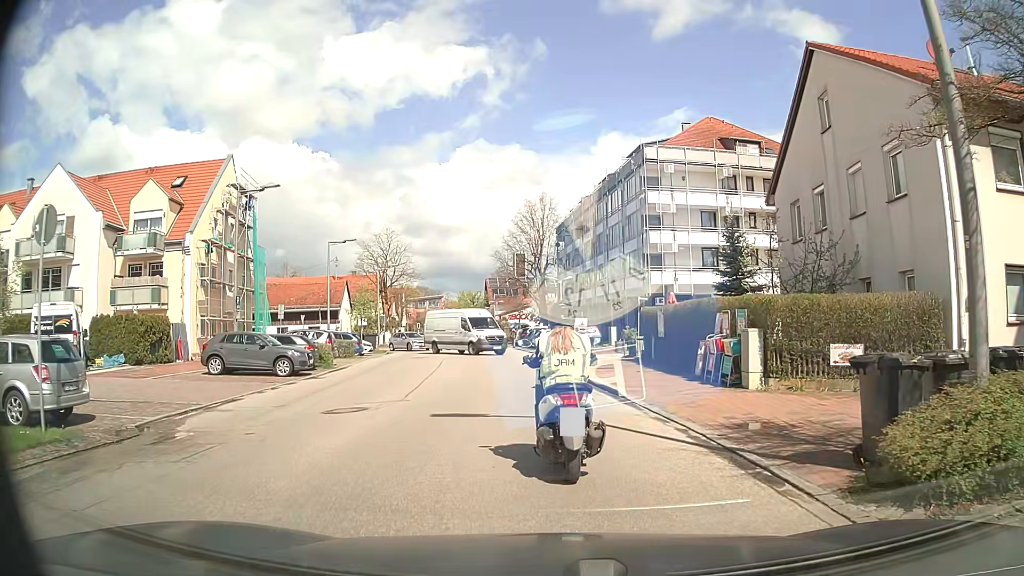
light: Day
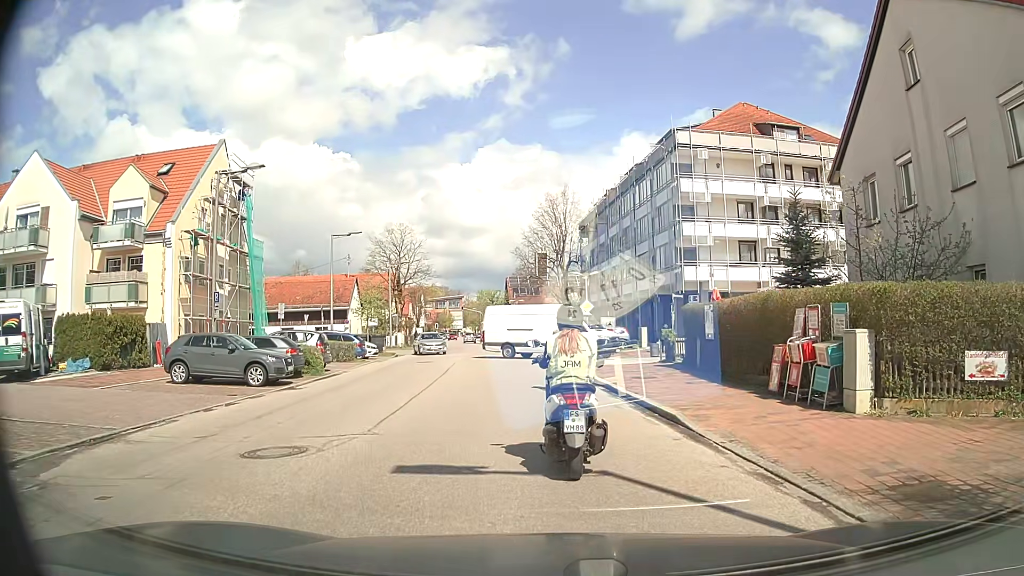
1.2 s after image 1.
(-0.1, +4.0) m; -2°
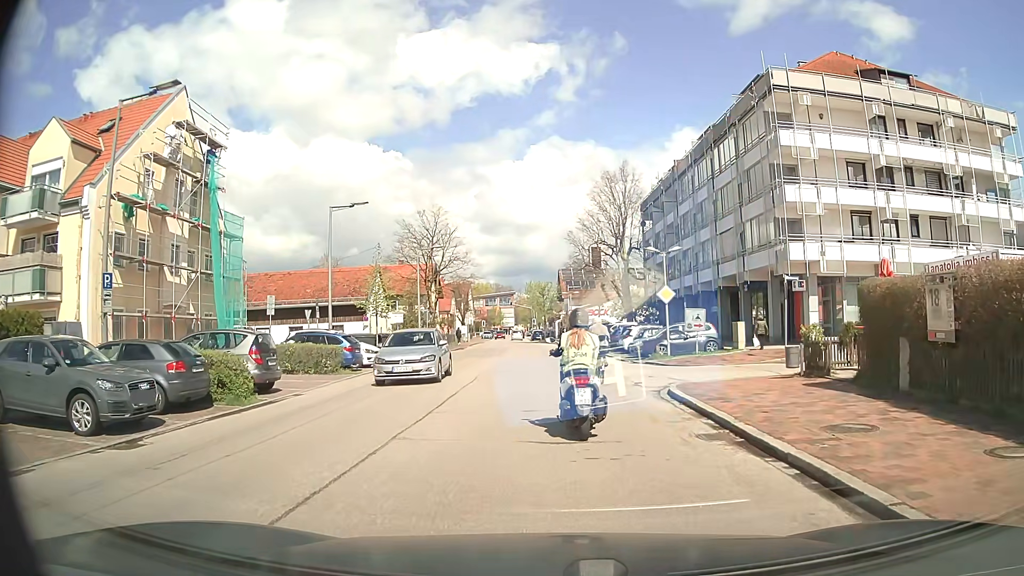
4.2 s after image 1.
(-0.5, +10.3) m; -5°
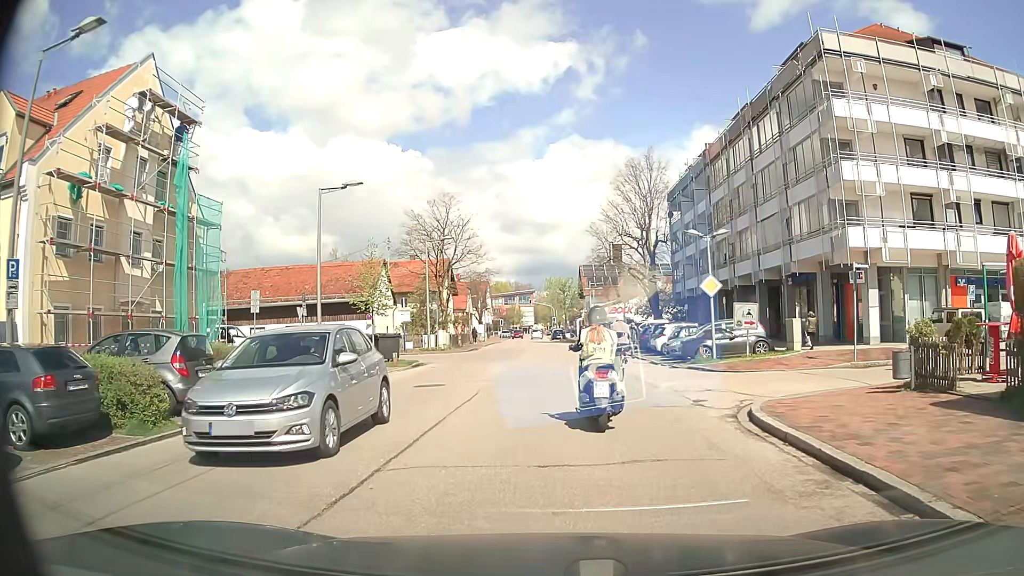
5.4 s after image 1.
(-0.1, +4.6) m; -2°
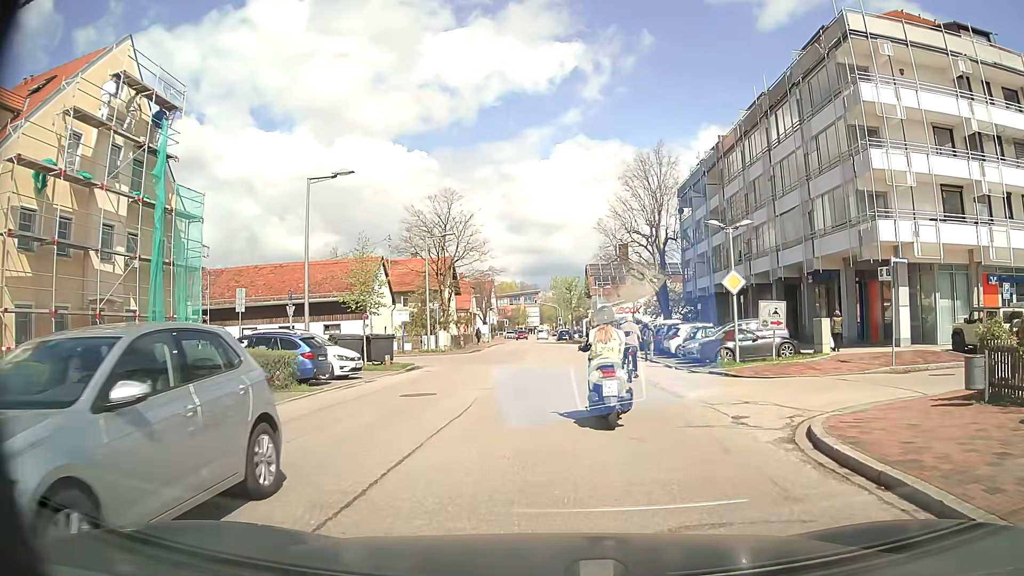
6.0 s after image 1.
(0.0, +2.3) m; -1°
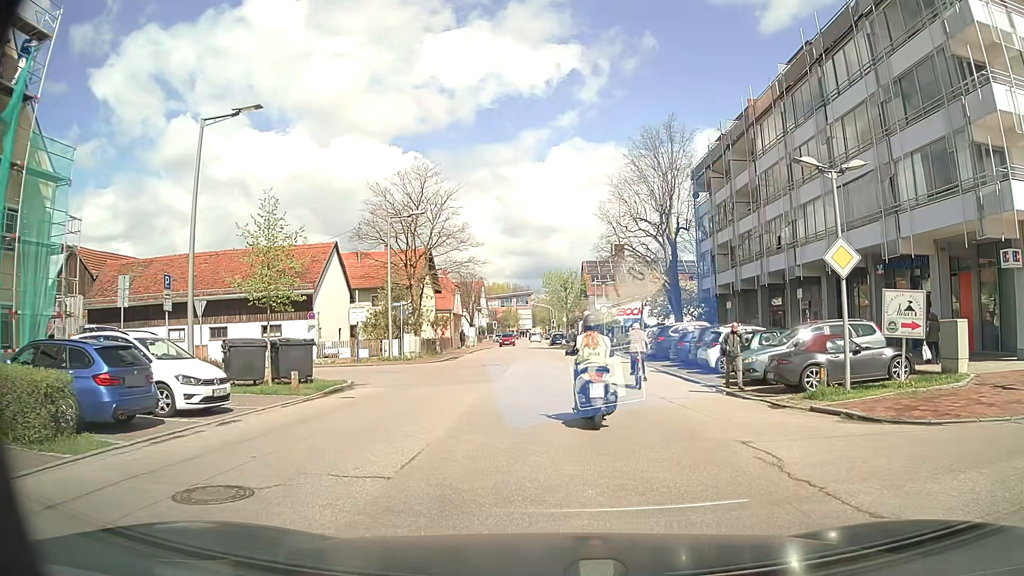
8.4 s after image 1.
(+0.1, +8.9) m; +1°
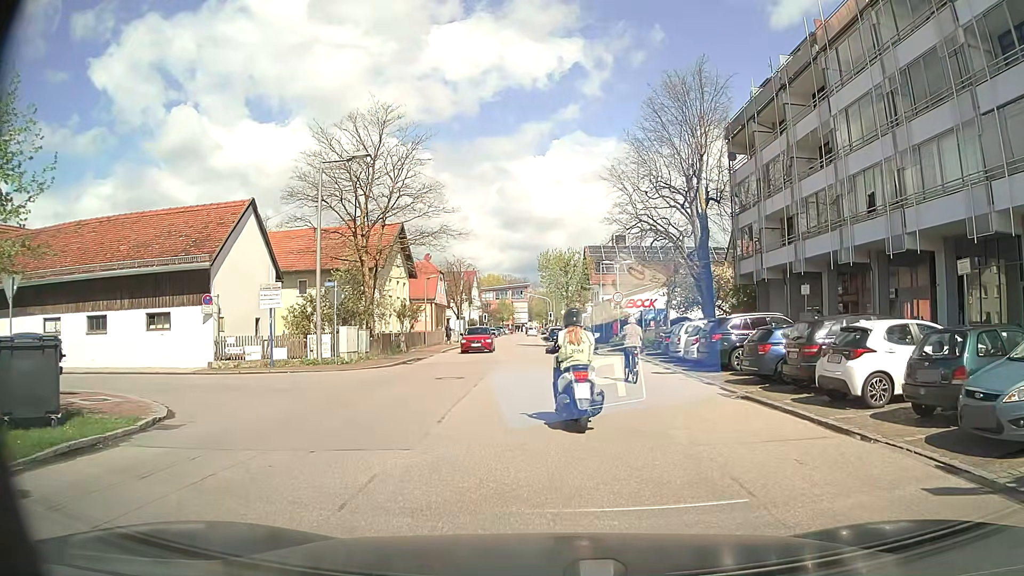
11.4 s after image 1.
(0.0, +11.0) m; +1°
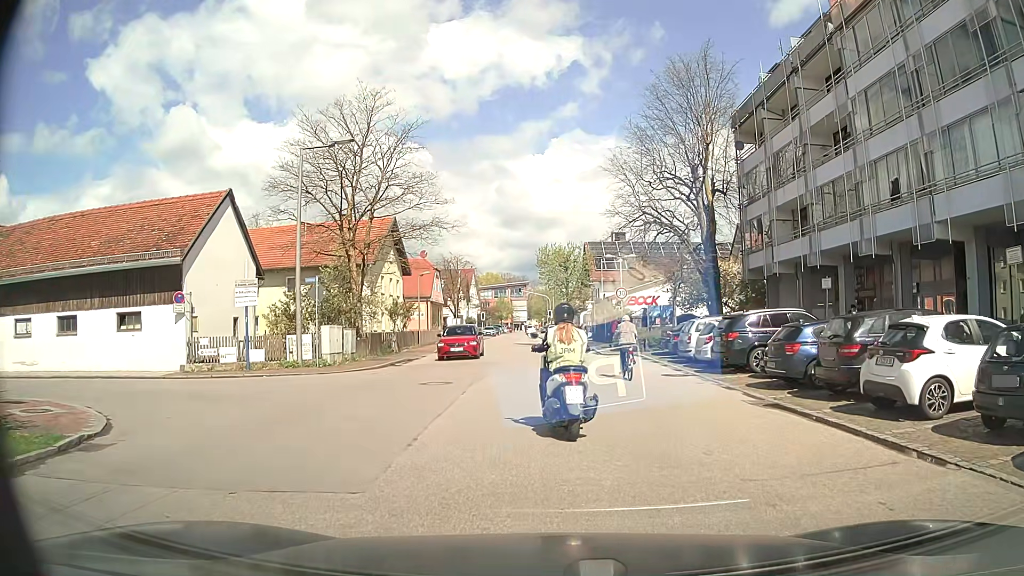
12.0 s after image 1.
(0.0, +2.0) m; -2°
